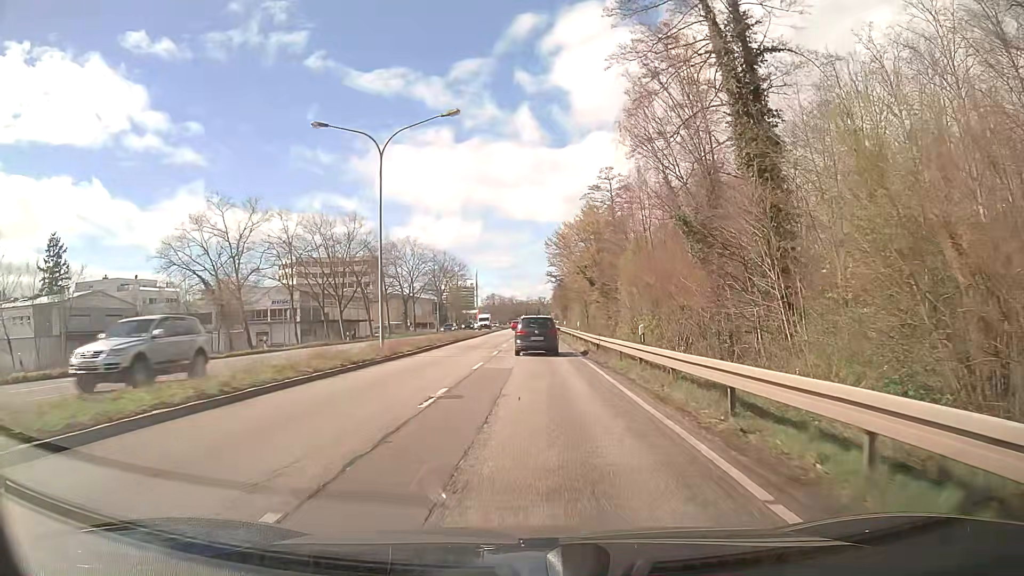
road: primary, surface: asphalt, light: Day
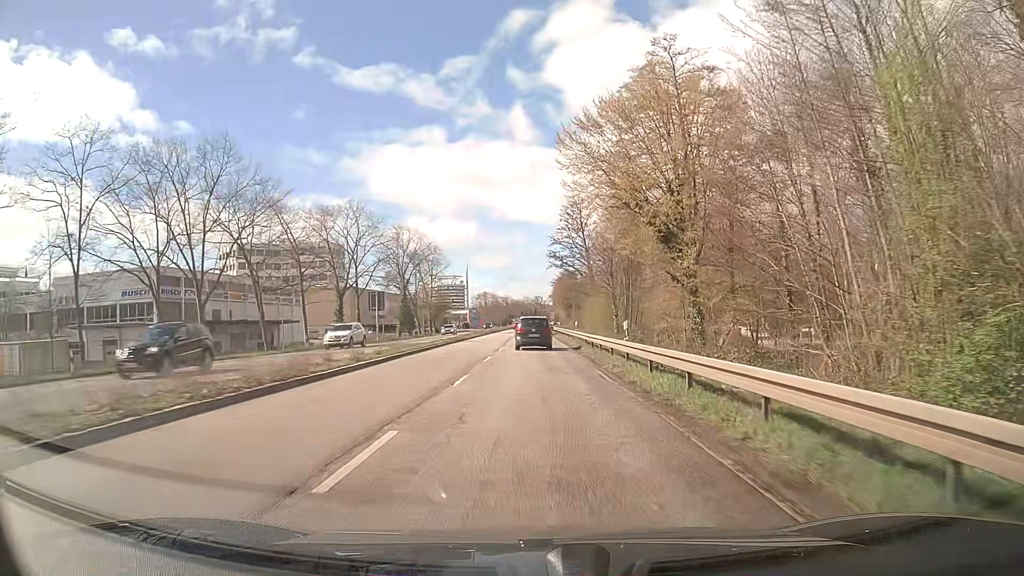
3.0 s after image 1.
(+0.1, +41.6) m; 0°
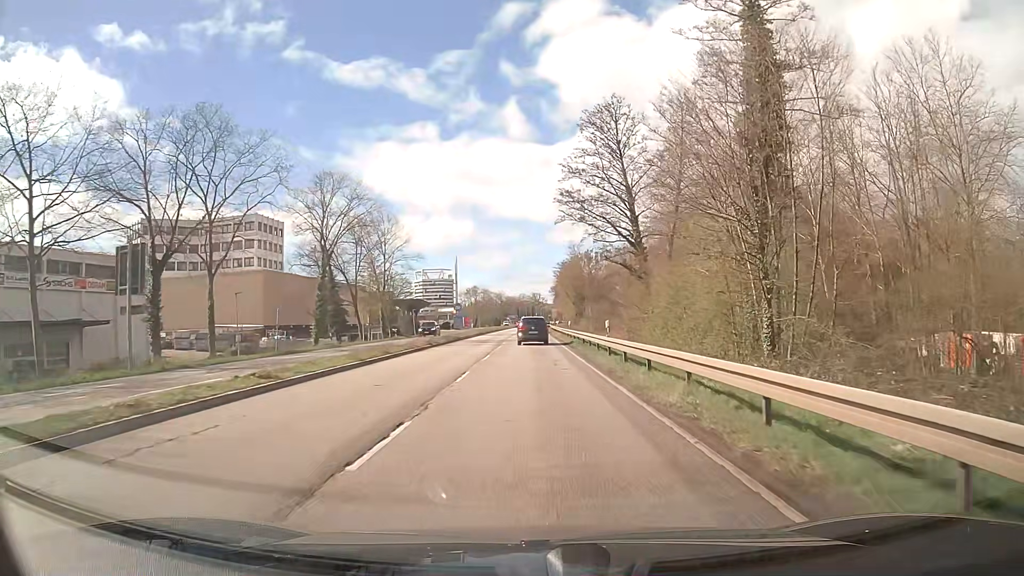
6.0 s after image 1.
(+0.2, +44.5) m; 0°
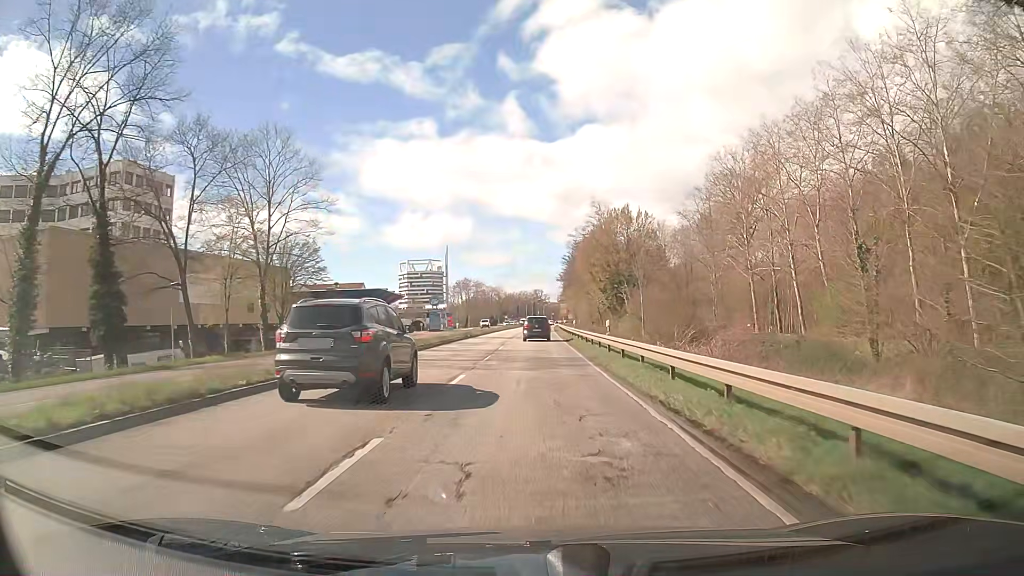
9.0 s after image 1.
(-0.1, +46.7) m; 0°
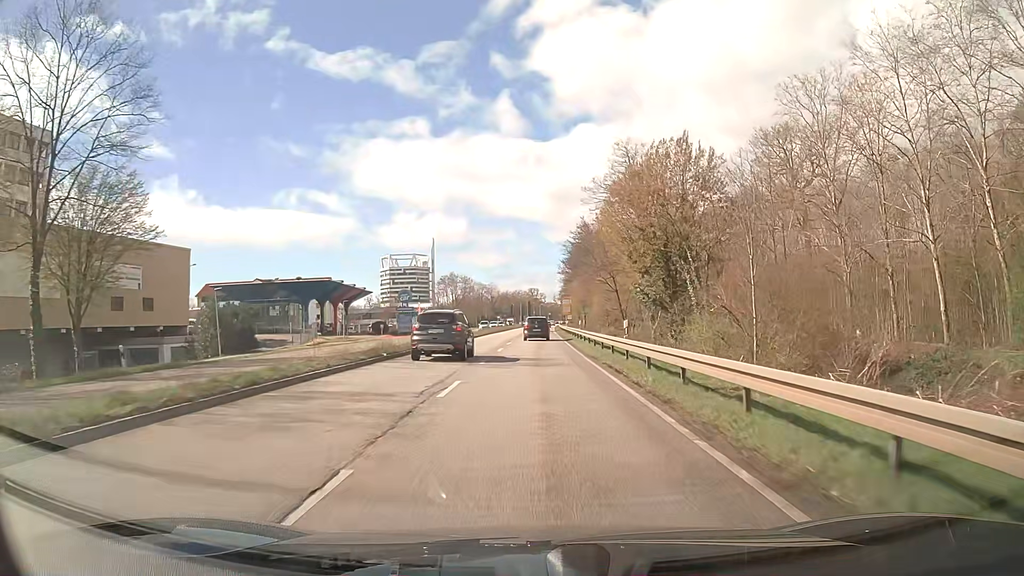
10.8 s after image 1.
(+0.1, +28.9) m; +1°
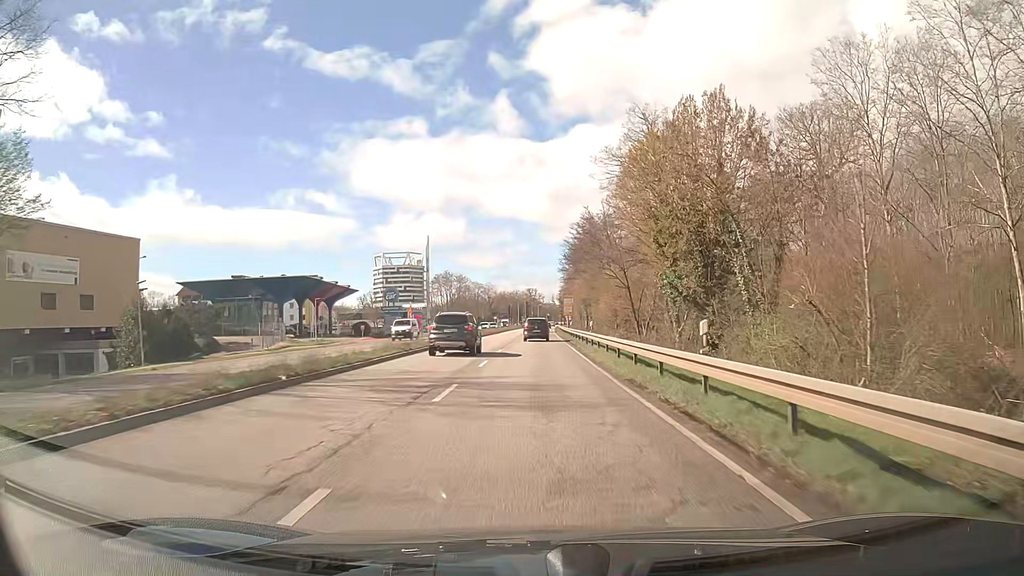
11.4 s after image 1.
(0.0, +9.7) m; 0°
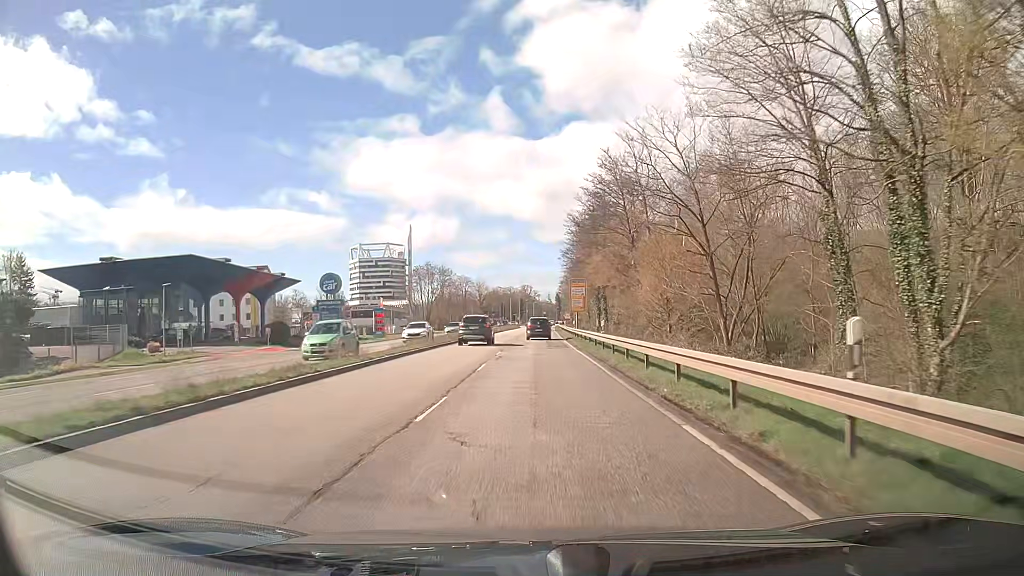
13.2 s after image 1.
(+0.2, +29.5) m; +1°
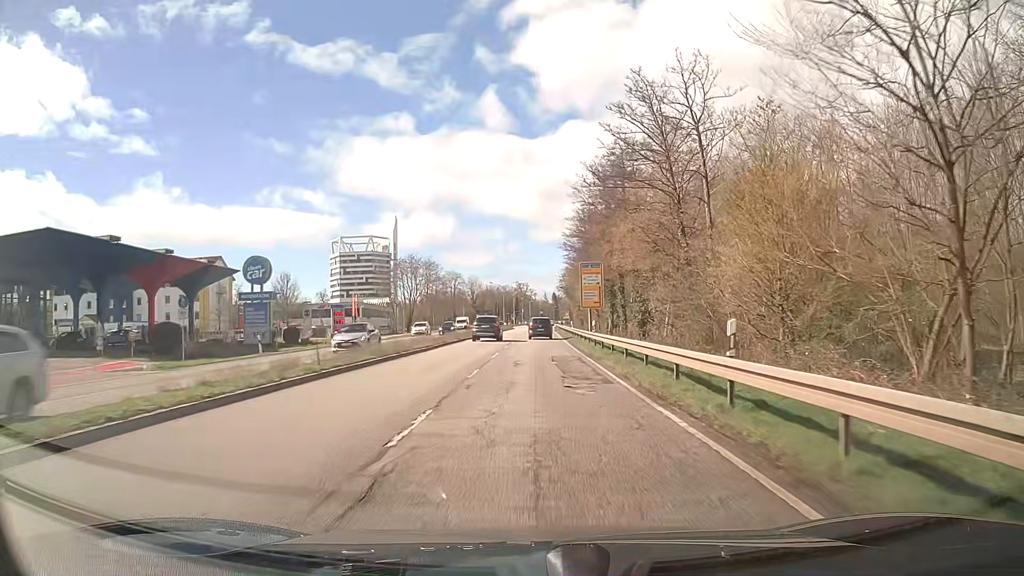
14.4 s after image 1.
(0.0, +19.9) m; 0°
(0, +10) (0, +20) (0, +30) (0, +40) (0, +50) (+1, +60) (+1, +70) (+1, +80) (+1, +90) (+2, +100) m
